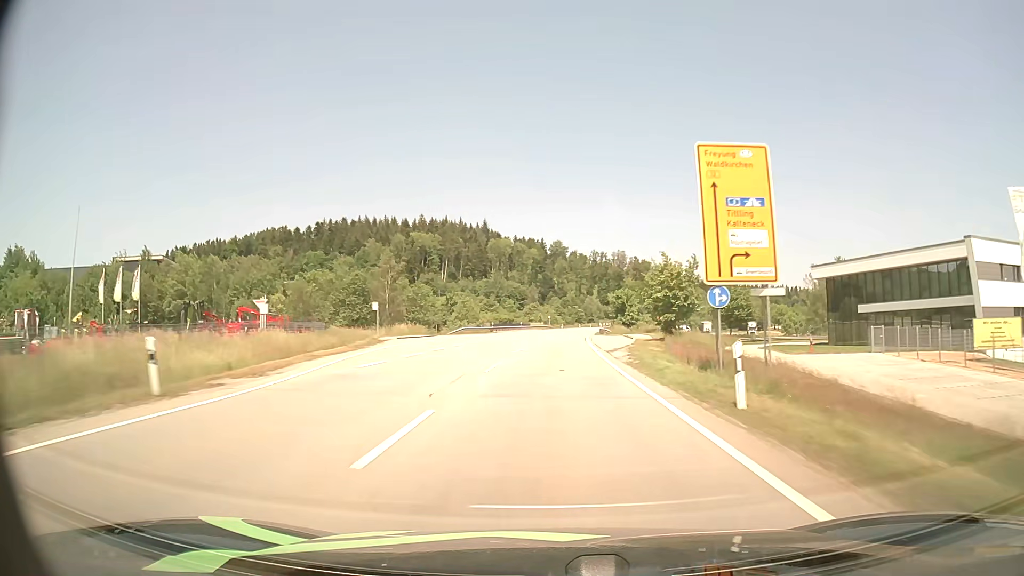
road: primary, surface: asphalt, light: Day
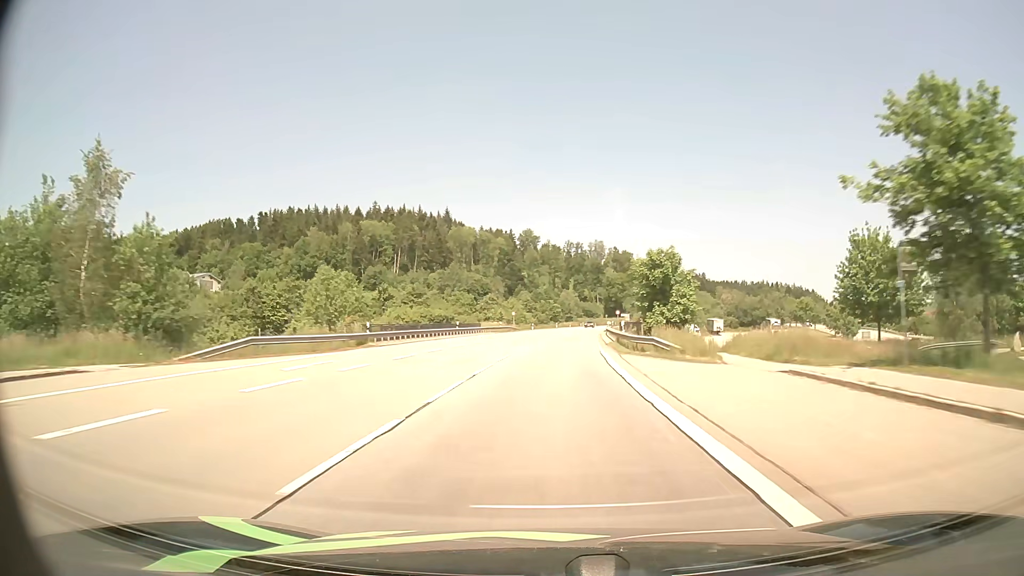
(+1.2, +48.8) m; +2°
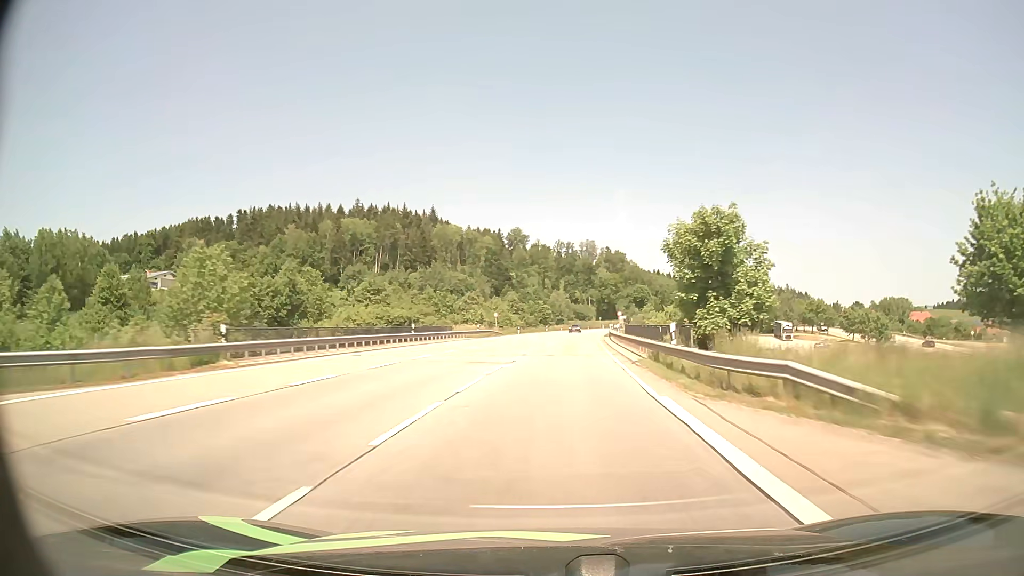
(+0.1, +16.0) m; +1°
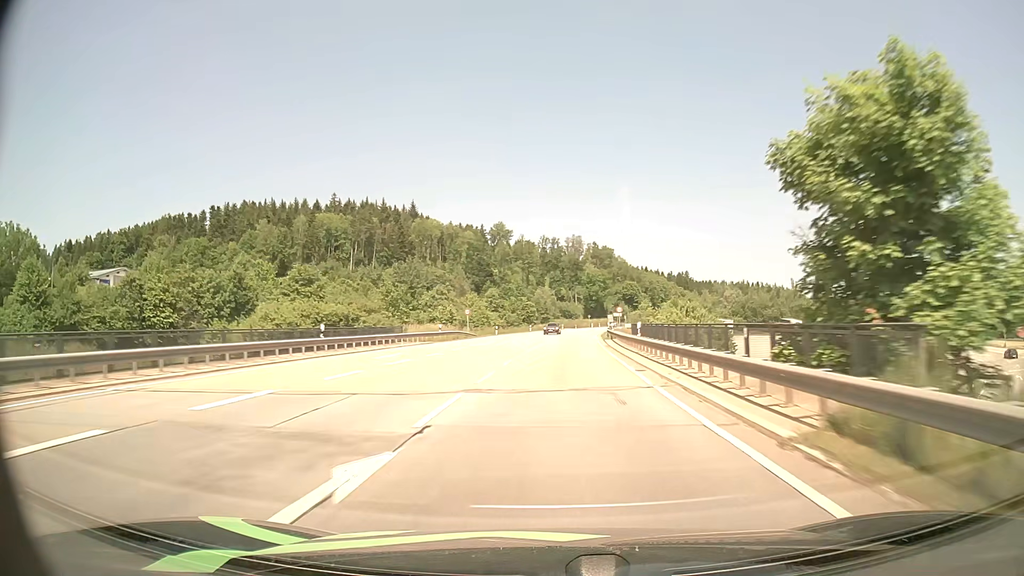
(+0.2, +15.9) m; +1°
(0, +10) (0, +20) (+1, +30) (+1, +40) (+2, +50) (+3, +60) (+3, +70) (+4, +80) (+5, +90) (+6, +100) m
